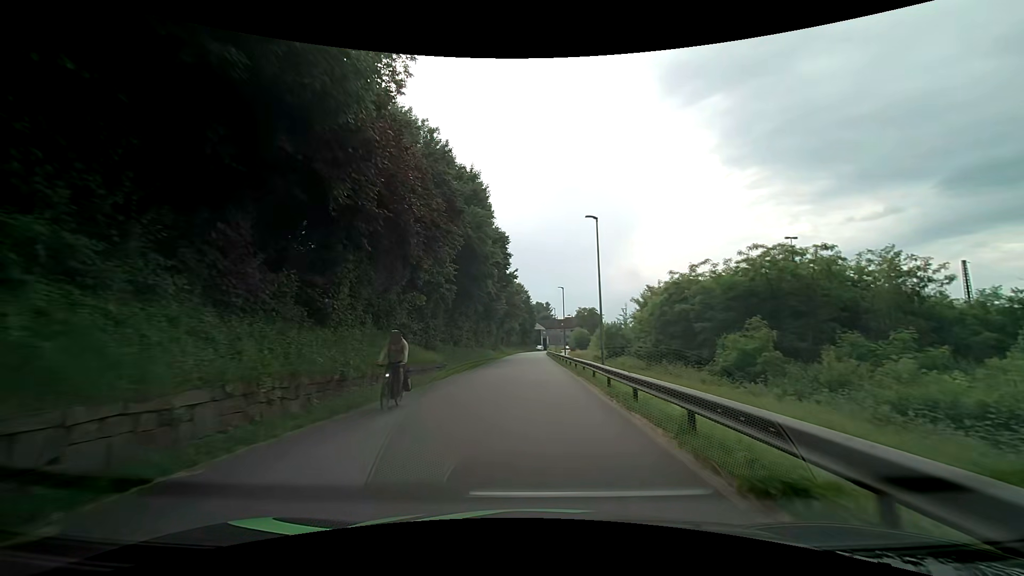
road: residential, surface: asphalt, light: Day
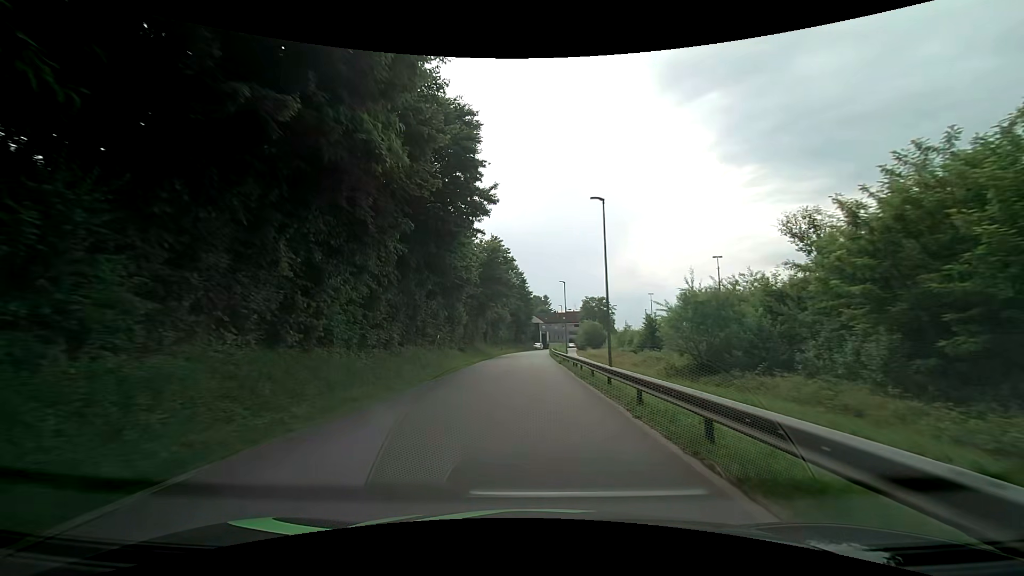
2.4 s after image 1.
(+0.1, +33.1) m; 0°
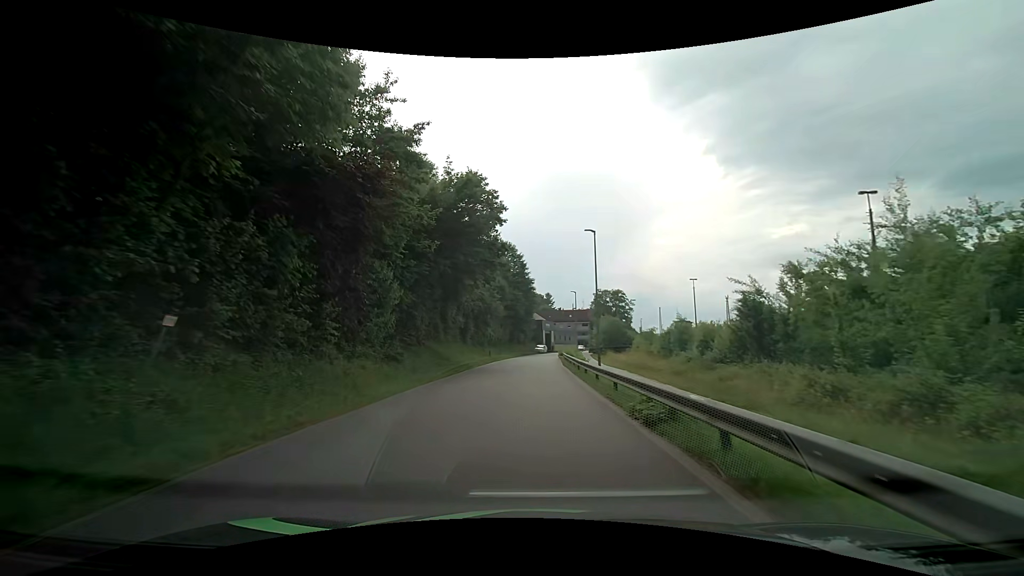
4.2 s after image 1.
(-0.1, +24.7) m; 0°
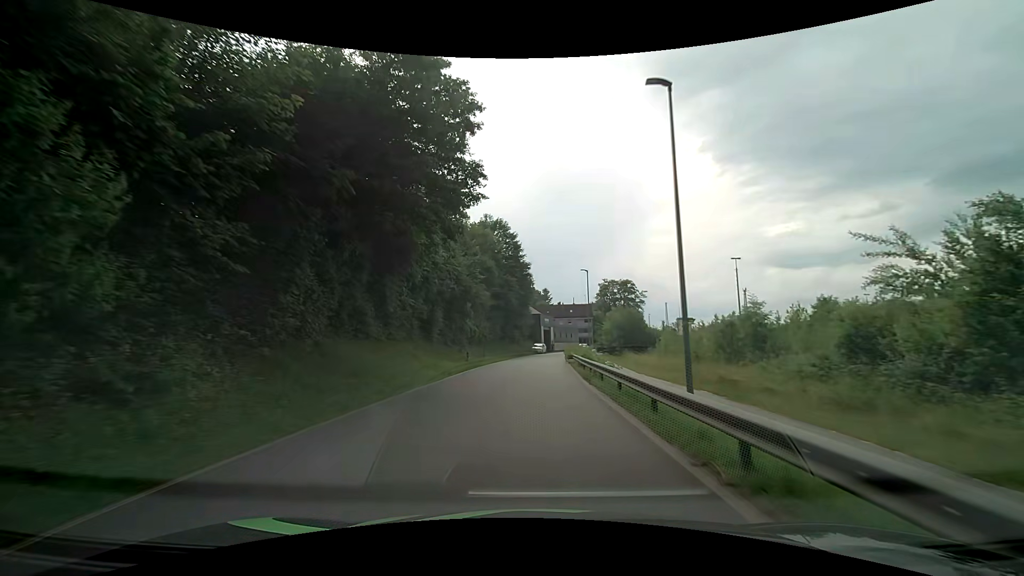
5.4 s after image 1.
(+0.1, +16.3) m; +1°
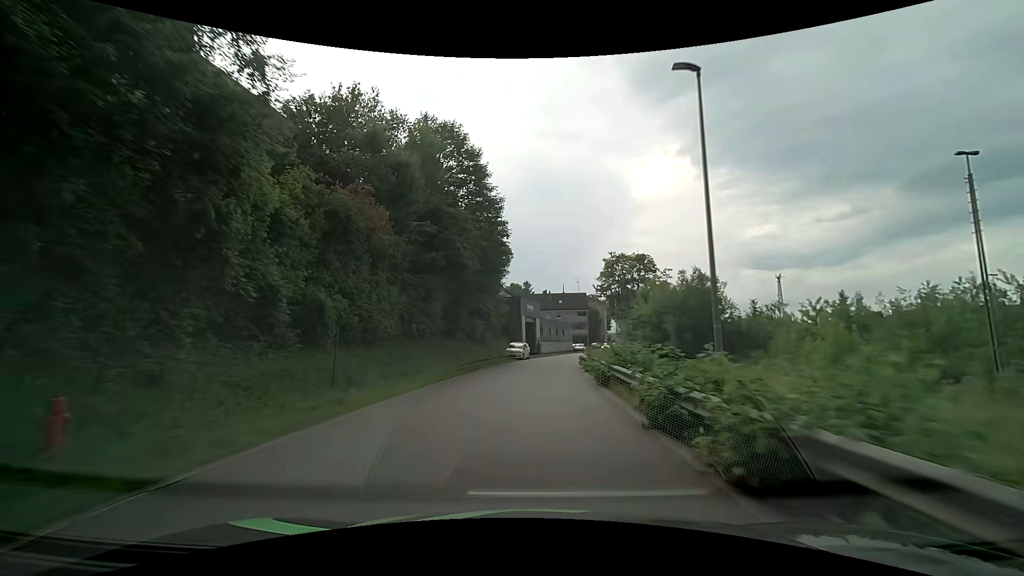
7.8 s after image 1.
(+0.5, +32.4) m; +2°
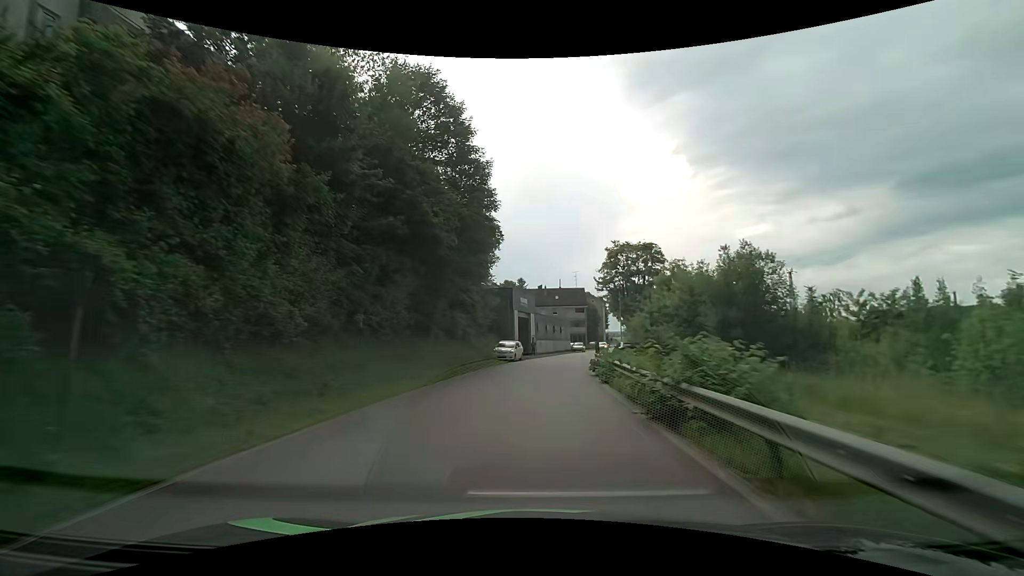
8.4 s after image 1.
(0.0, +8.0) m; 0°
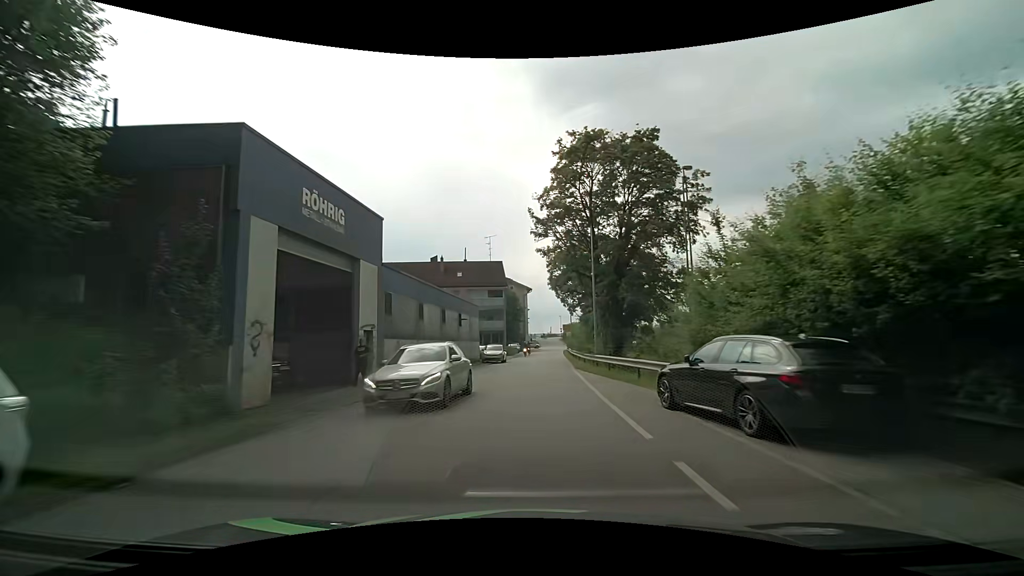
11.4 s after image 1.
(+2.9, +37.4) m; +10°
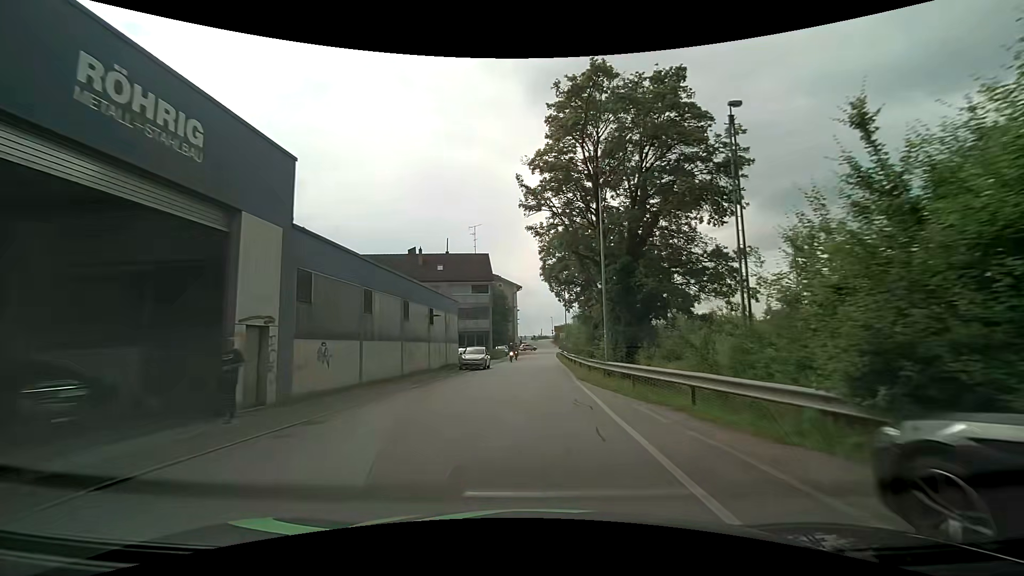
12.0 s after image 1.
(+0.1, +7.3) m; +1°
(0, +10) (0, +20) (0, +30) (0, +40) (+1, +50) (+1, +60) (+1, +70) (+2, +80) (+2, +90) (+3, +100) m
